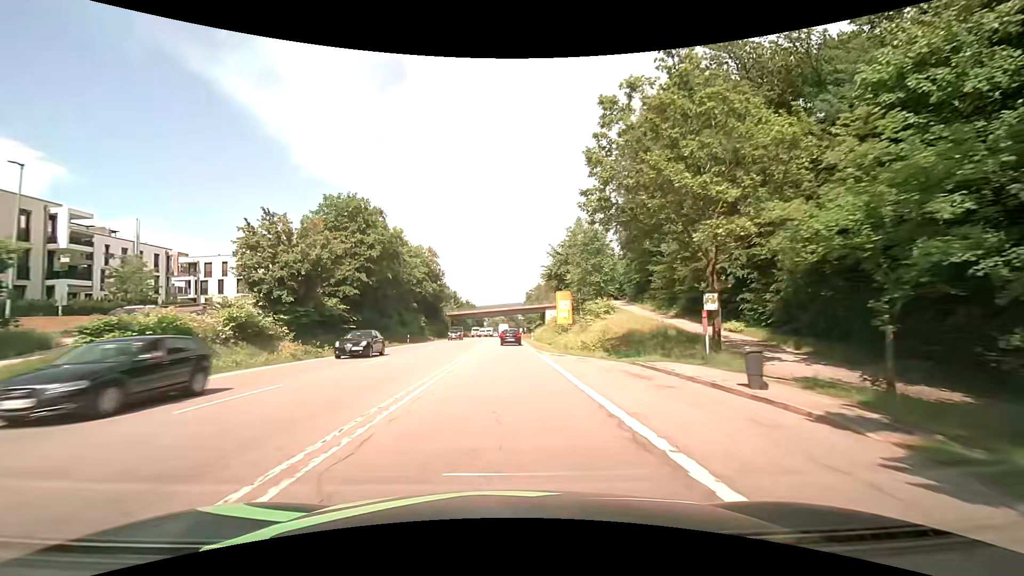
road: secondary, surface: asphalt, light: Day
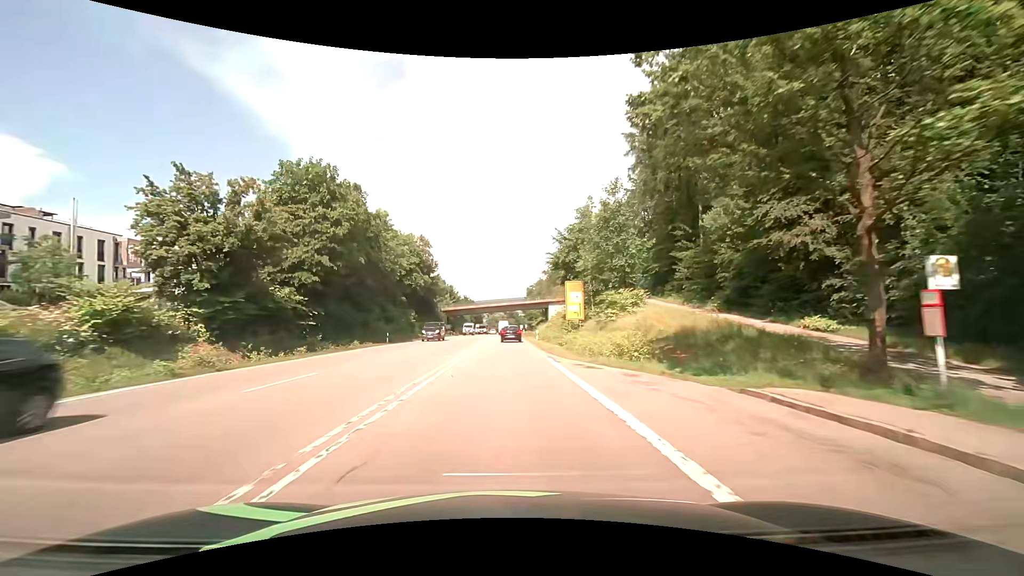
(0.0, +9.3) m; 0°
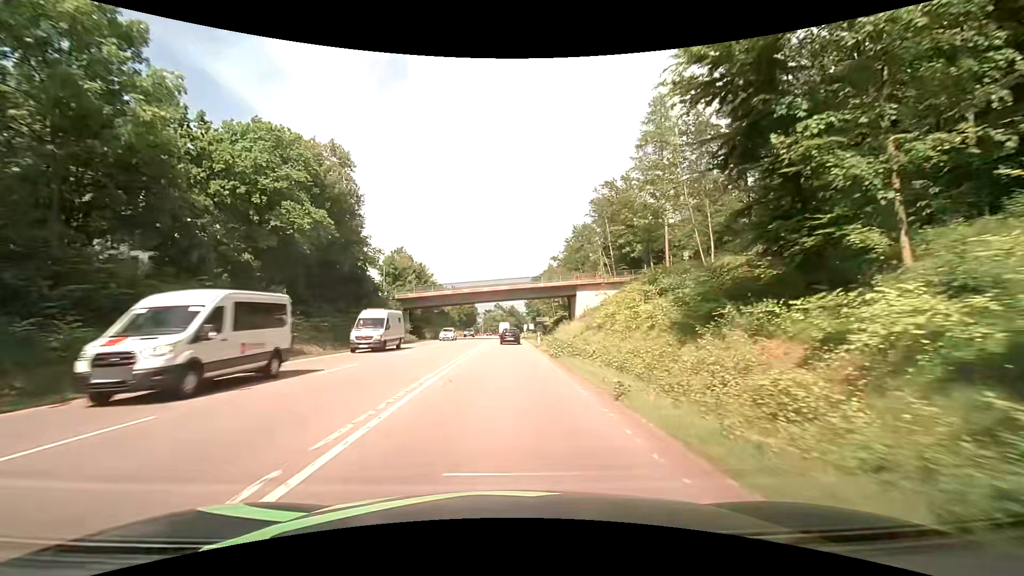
(0.0, +46.2) m; 0°
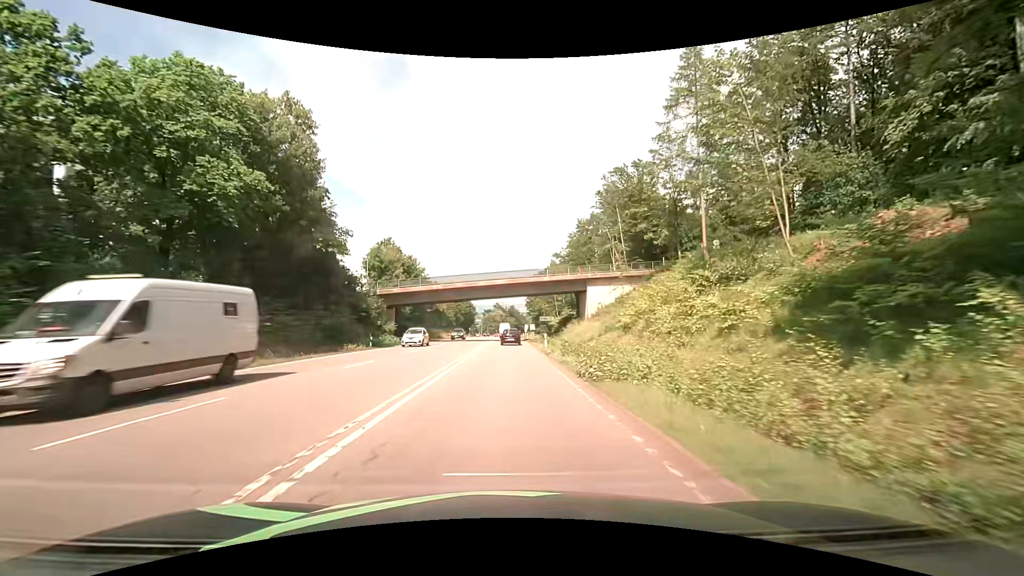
(0.0, +9.2) m; 0°
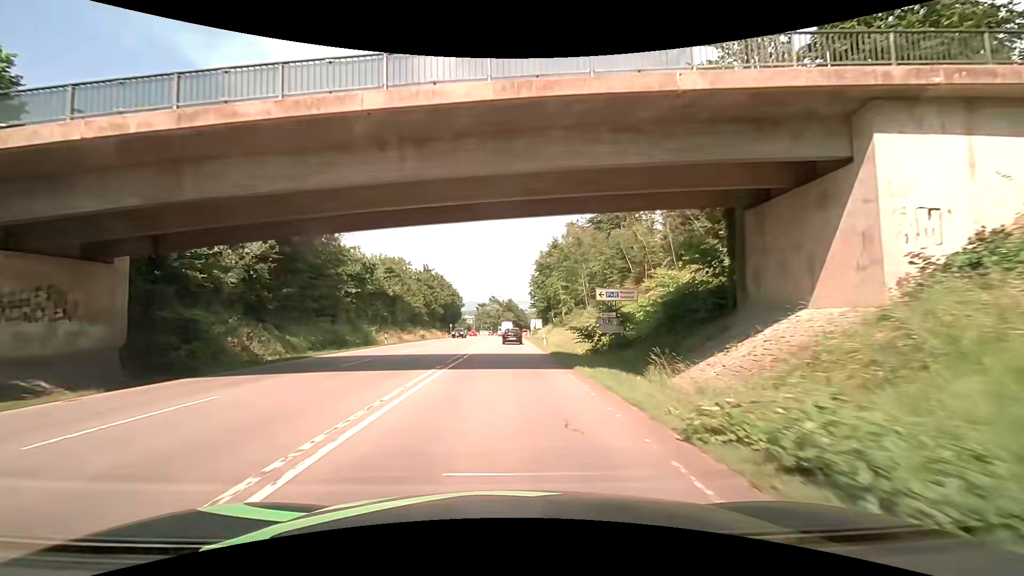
(+0.3, +46.0) m; +1°
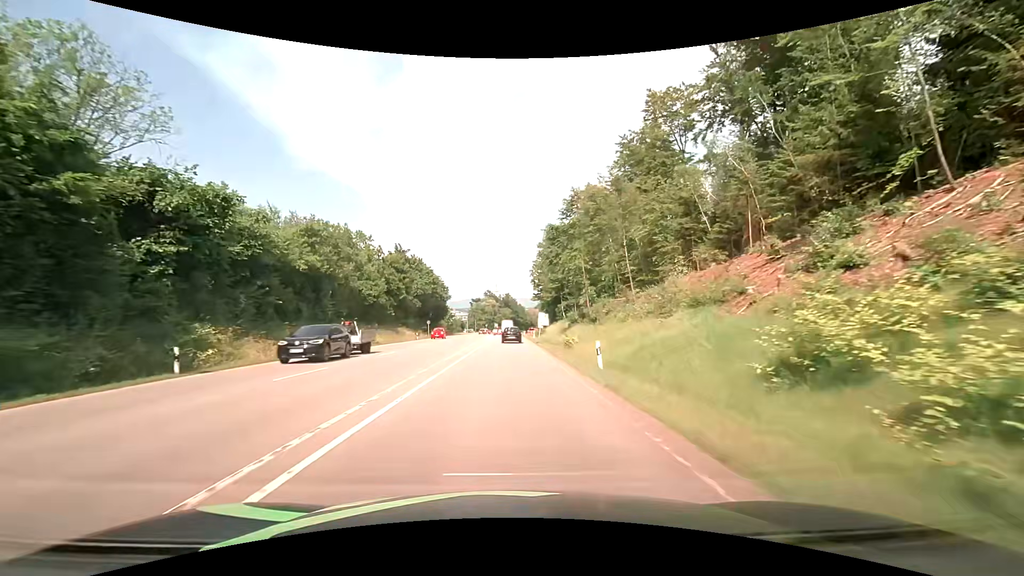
(0.0, +27.5) m; 0°
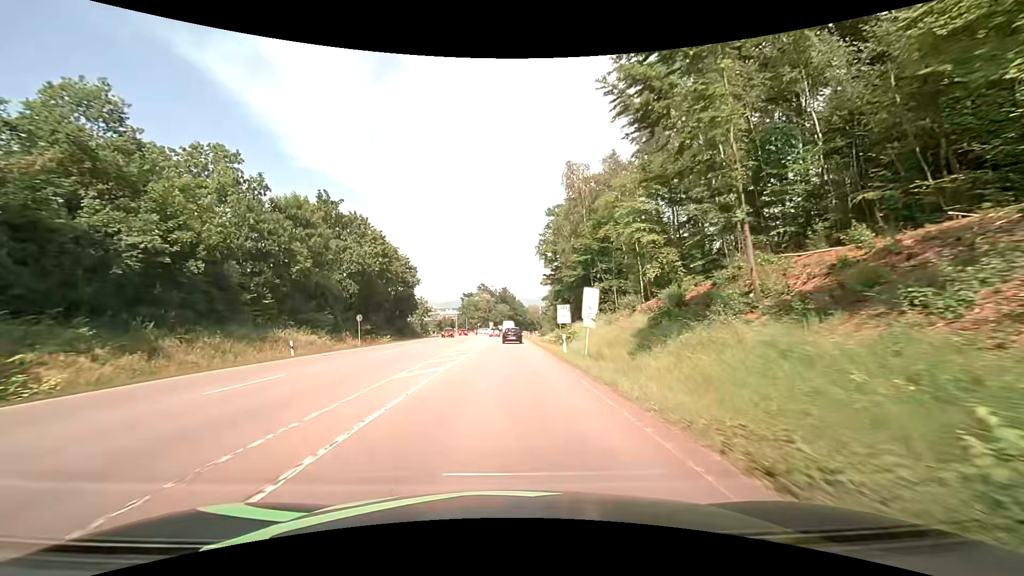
(+0.2, +36.7) m; +1°
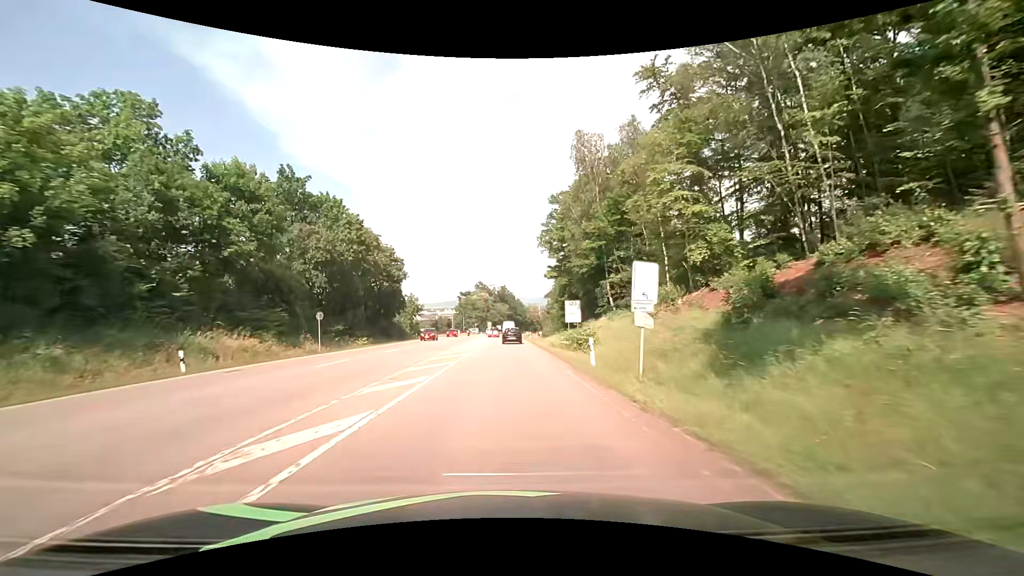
(0.0, +9.2) m; 0°
(0, +10) (0, +20) (0, +30) (0, +40) (0, +50) (0, +60) (0, +70) (0, +80) (0, +90) (+1, +100) m
